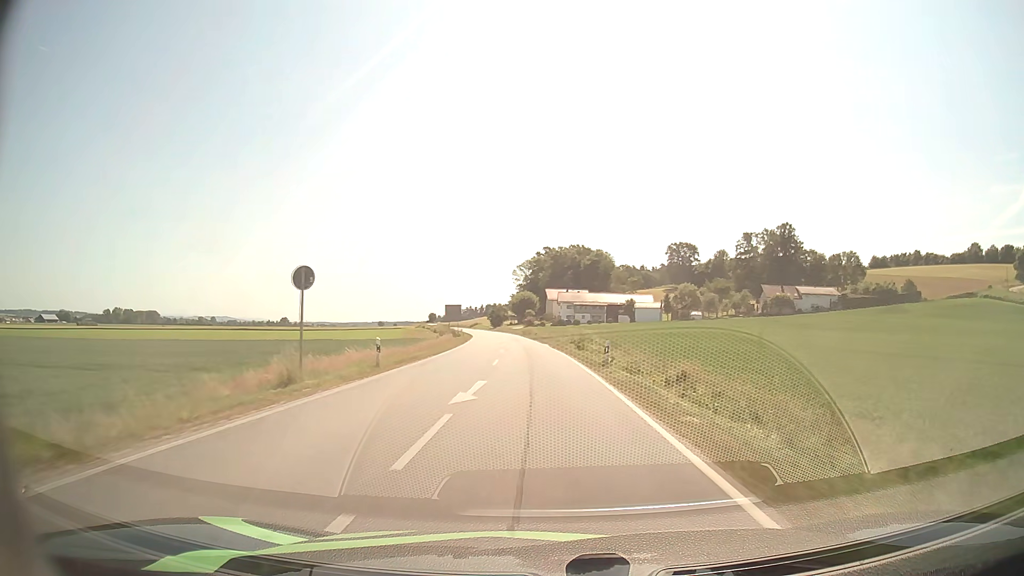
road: secondary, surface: asphalt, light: Day
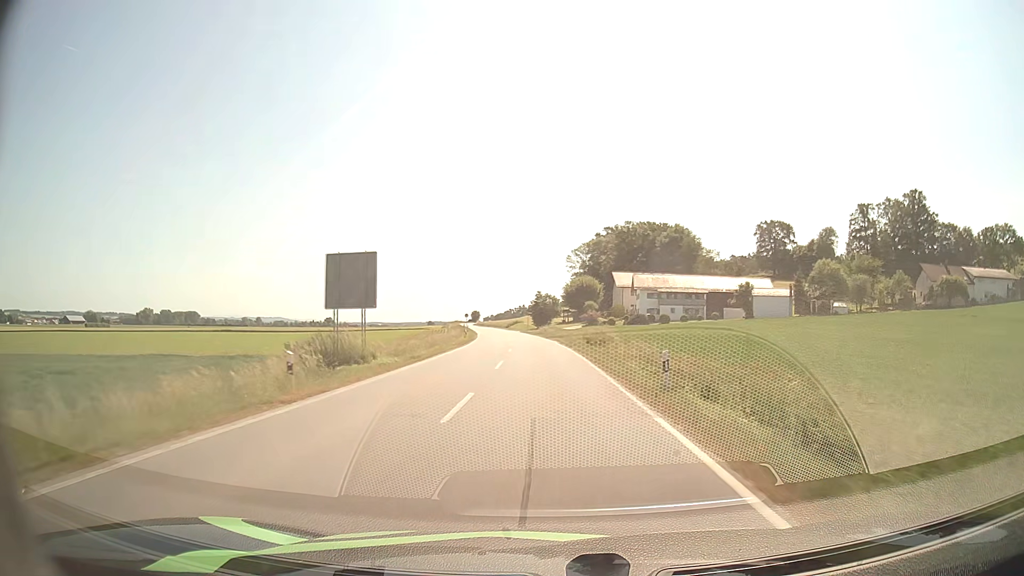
(-2.4, +59.0) m; -5°
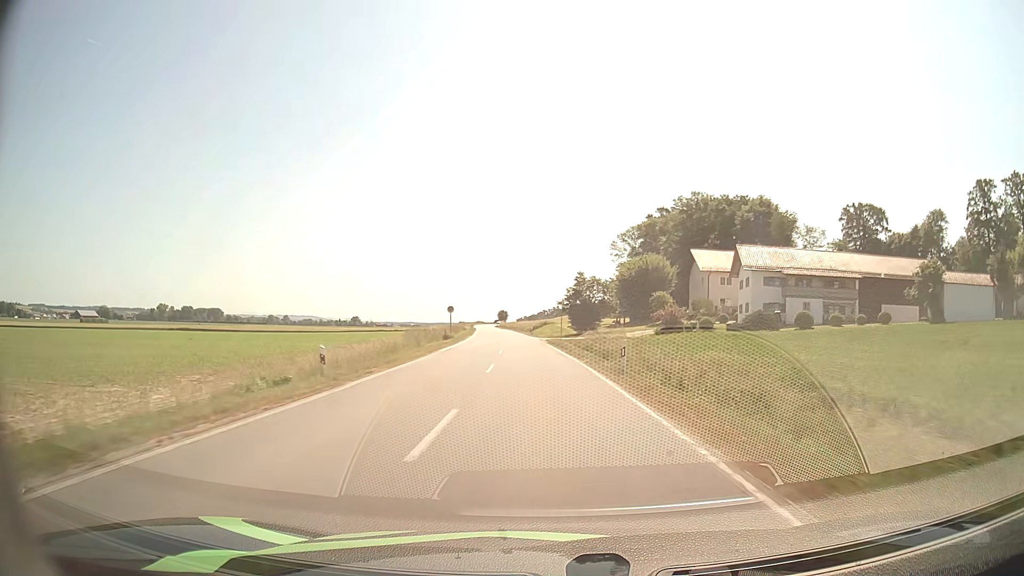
(-1.3, +48.1) m; -3°
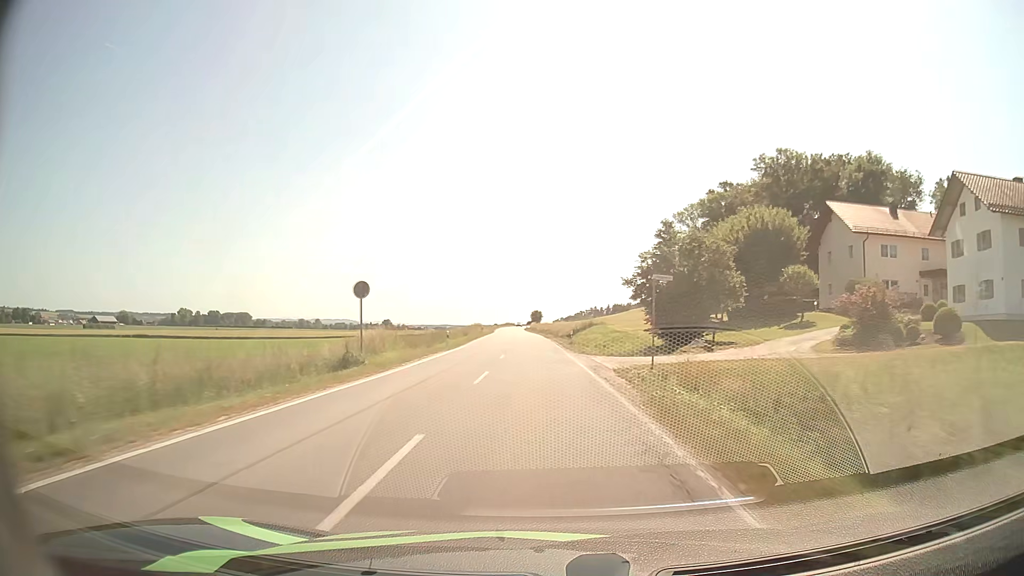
(-1.0, +37.0) m; -3°
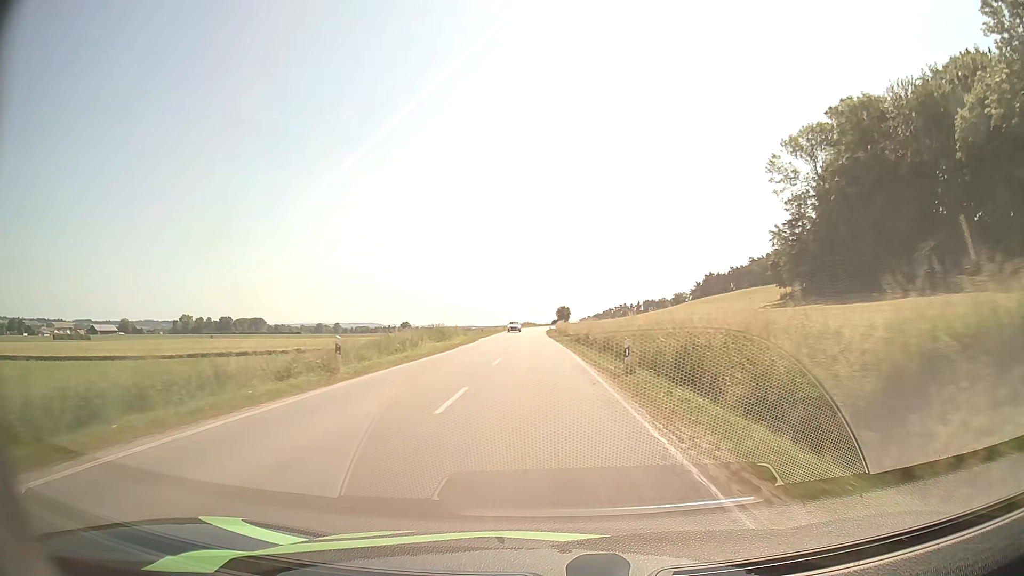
(-1.6, +62.6) m; -2°
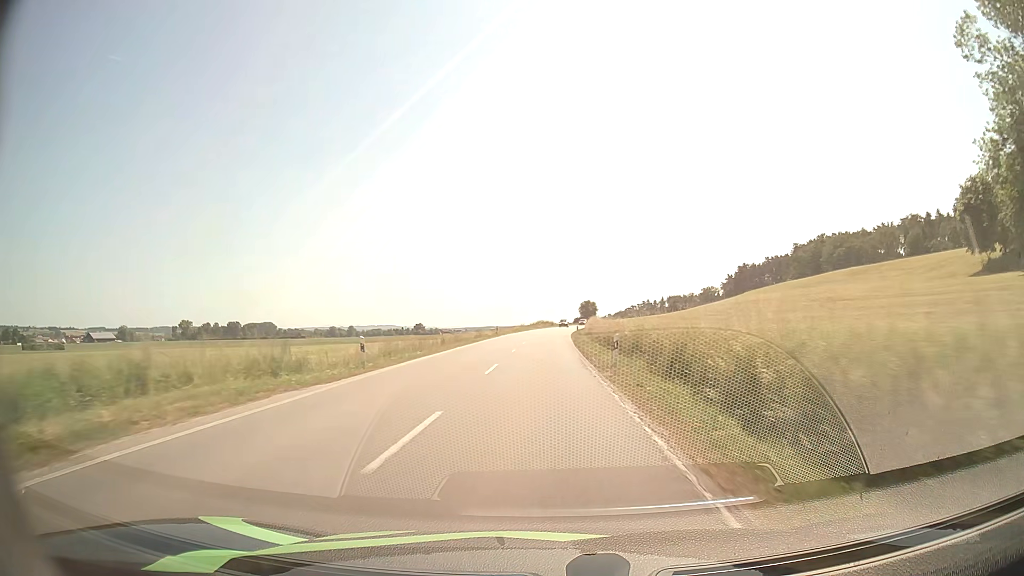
(-0.8, +49.7) m; -2°
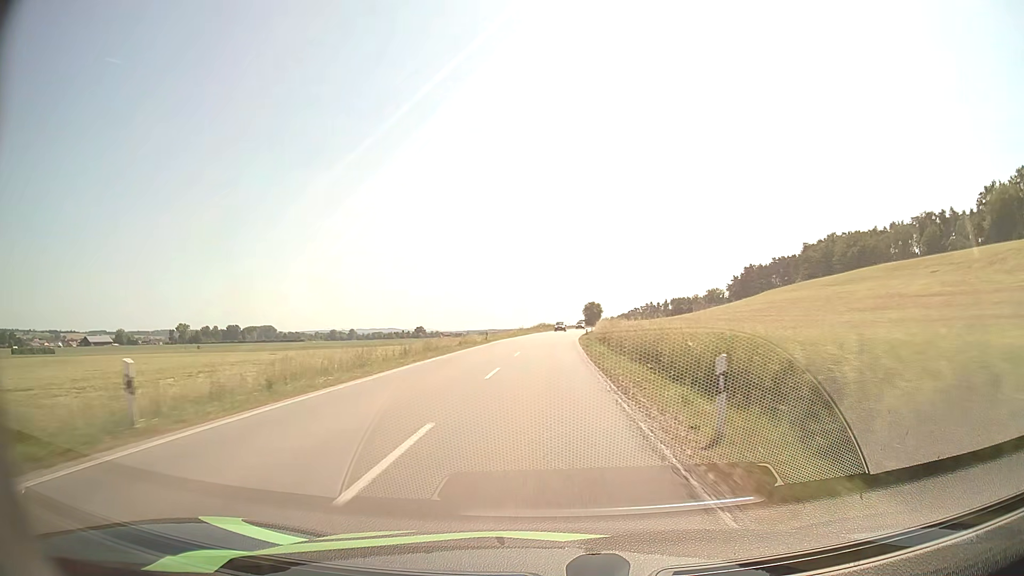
(0.0, +12.3) m; 0°
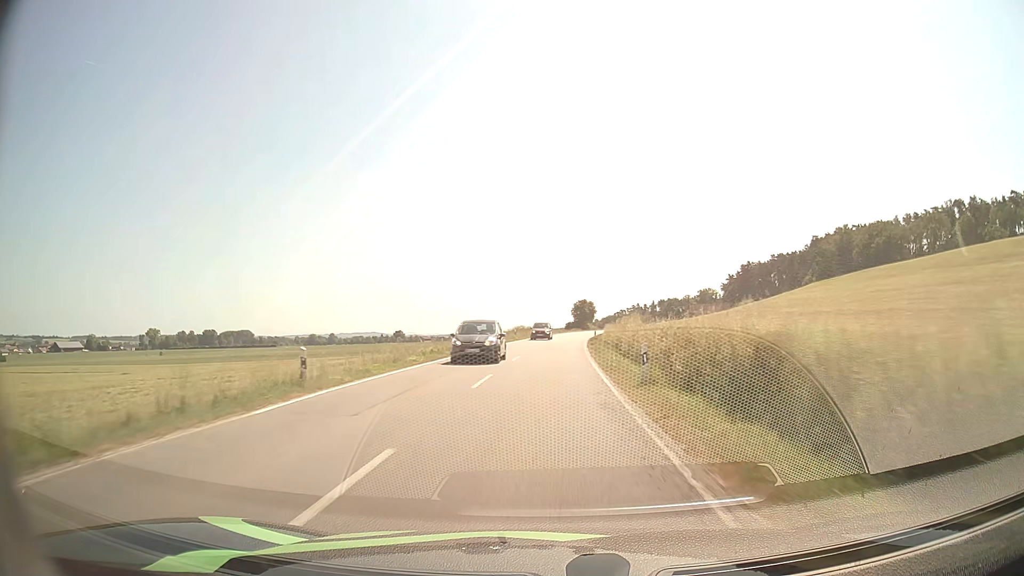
(+0.3, +36.3) m; +1°
(0, +10) (0, +20) (0, +30) (+1, +40) (+1, +50) (+2, +60) (+2, +70) (+3, +80) (+4, +90) (+5, +100) m
